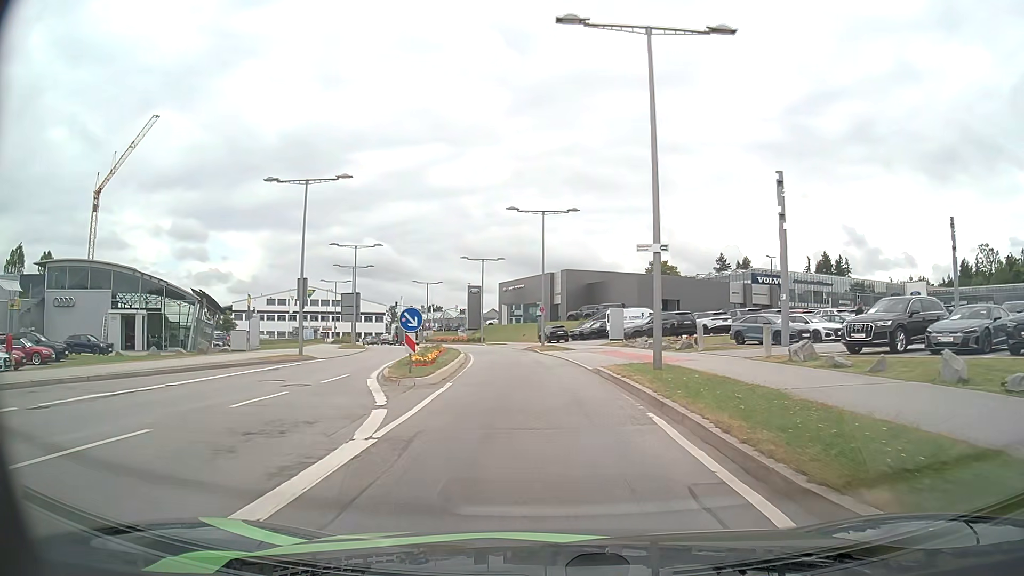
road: secondary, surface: asphalt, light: Day
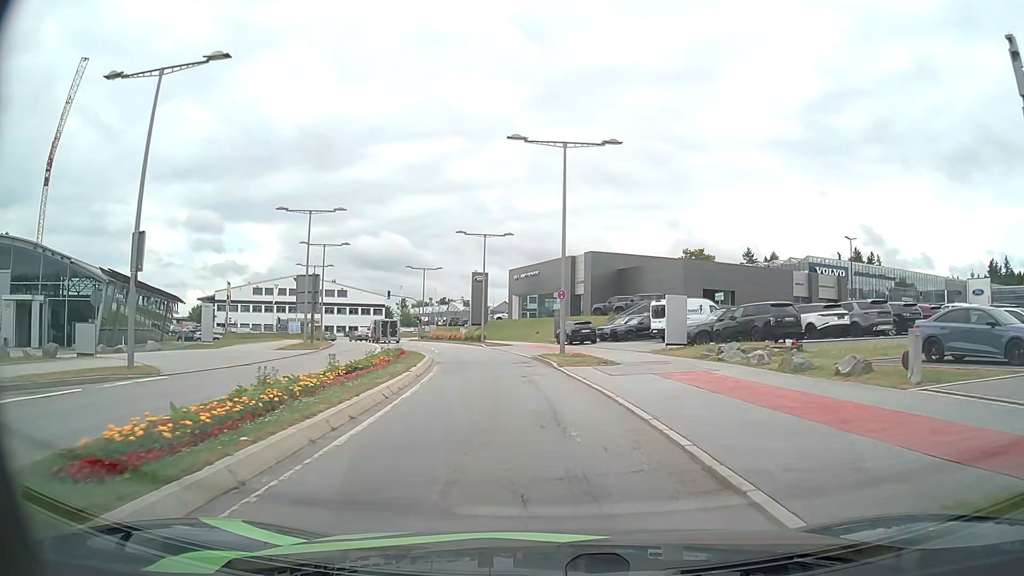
(-0.2, +16.3) m; -1°
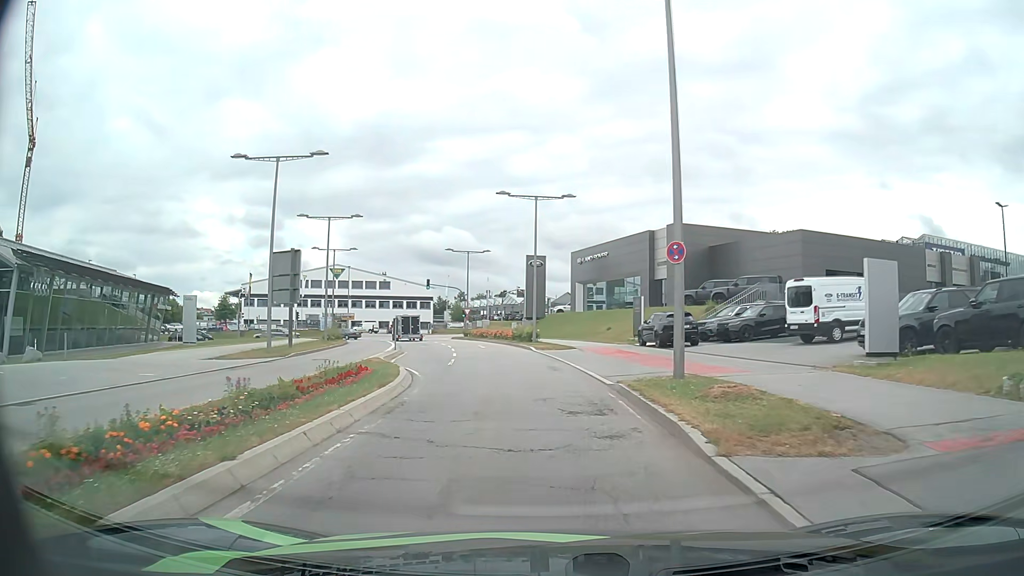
(-0.5, +14.8) m; -5°
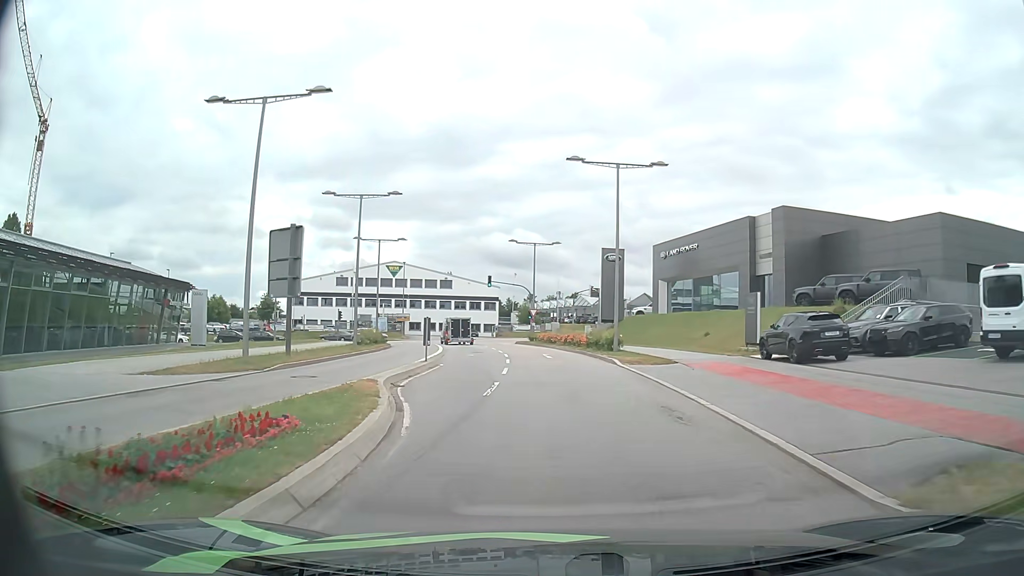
(-0.5, +9.2) m; -7°
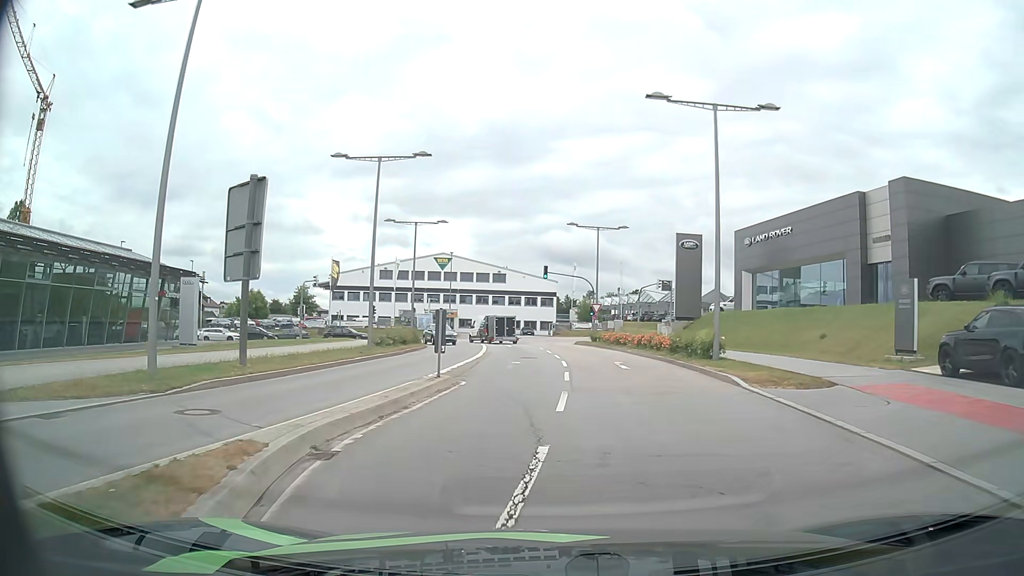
(-0.3, +8.8) m; -5°
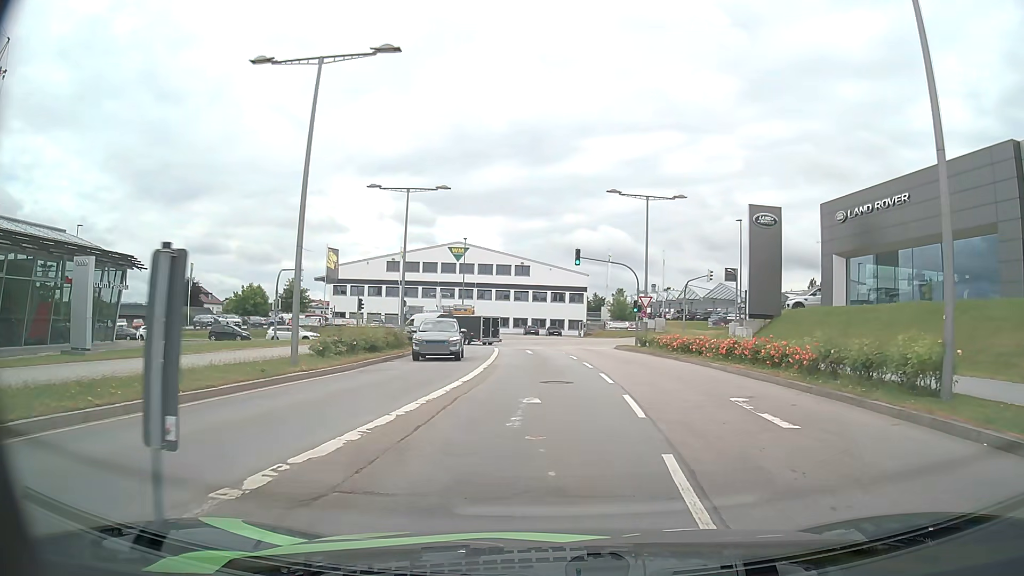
(-0.3, +12.5) m; -3°
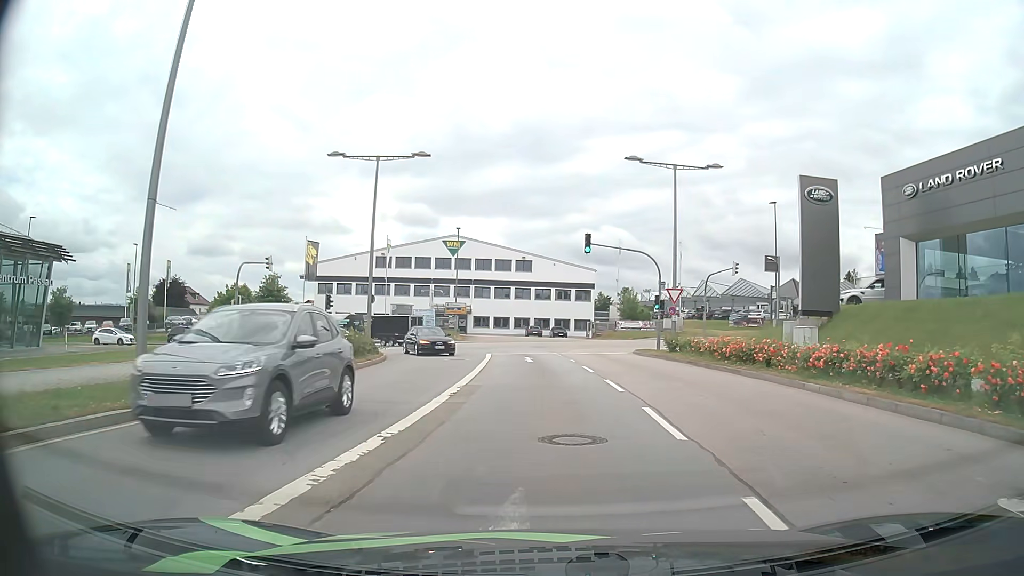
(0.0, +7.9) m; 0°
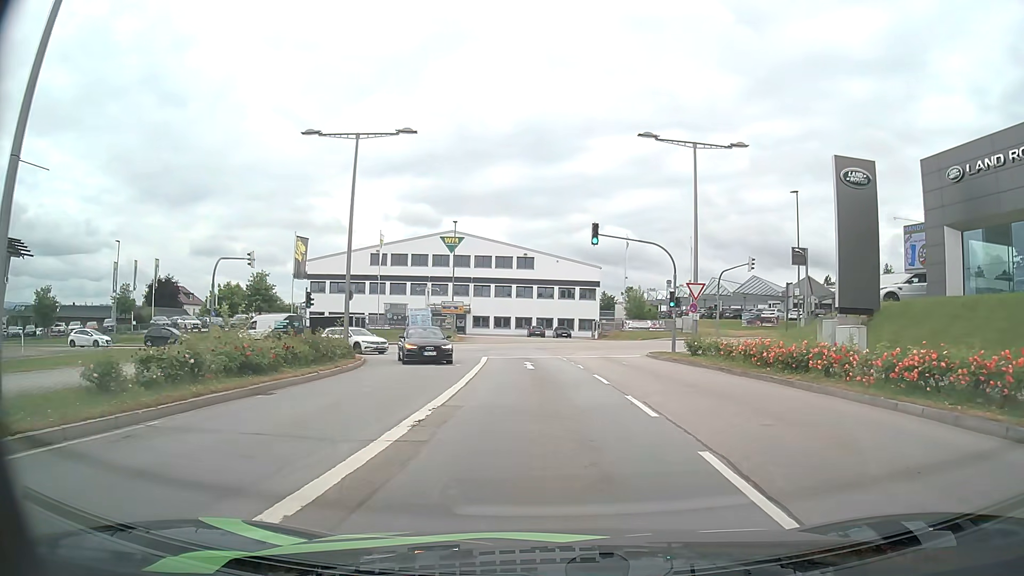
(0.0, +4.0) m; 0°
(0, +10) (0, +20) (-1, +30) (-4, +40) (-10, +47) (-18, +52) (-28, +54) (-38, +54) (-48, +53) (-58, +52) m
